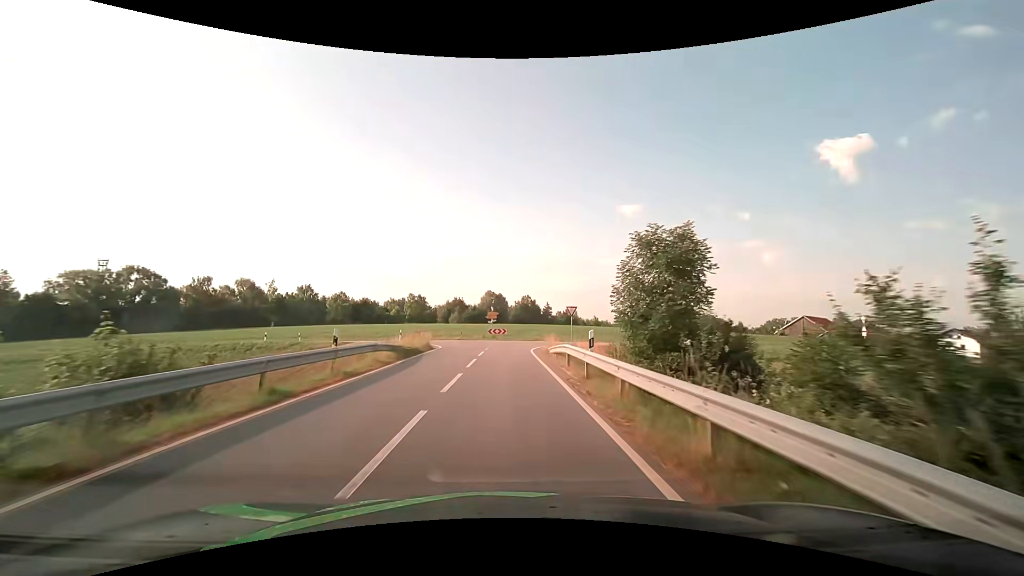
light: Day
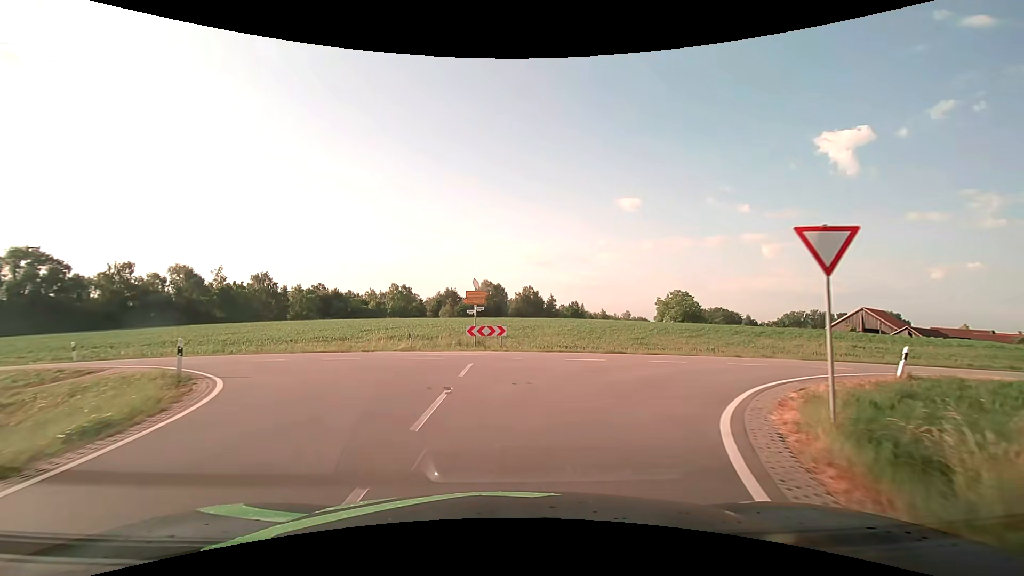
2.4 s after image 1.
(0.0, +27.4) m; +1°
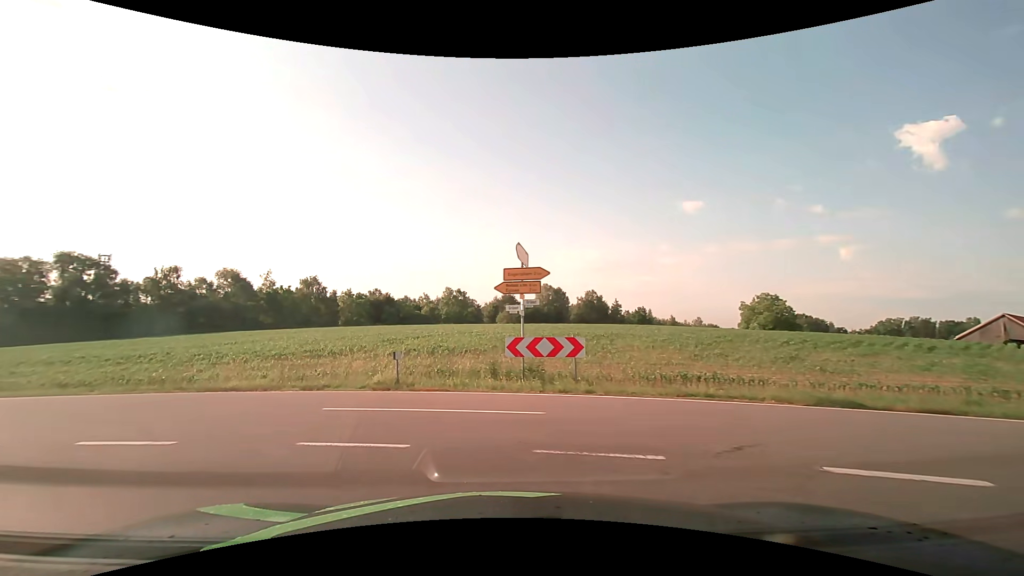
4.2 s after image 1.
(-0.3, +12.2) m; -7°
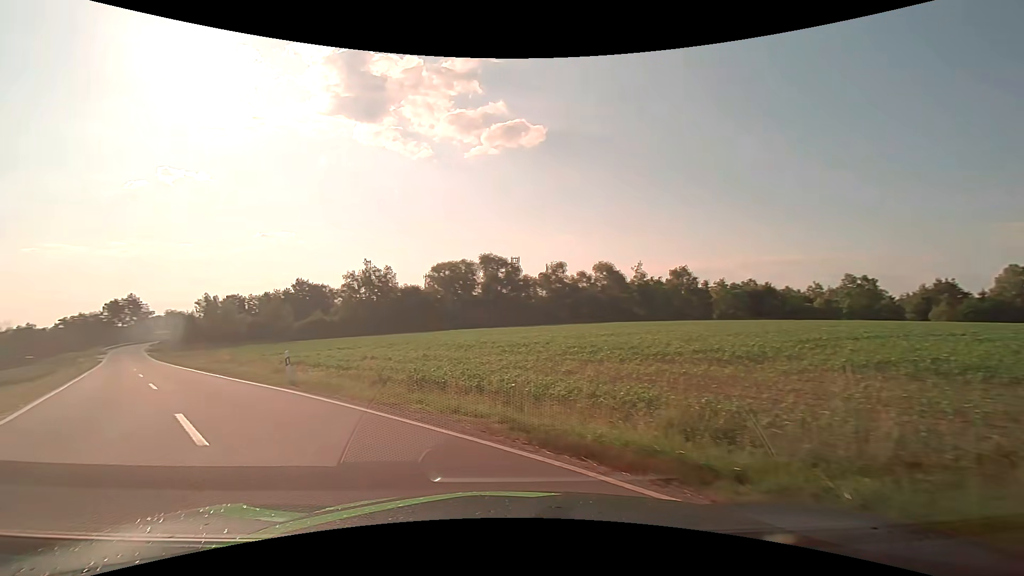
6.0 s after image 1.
(-2.9, +8.7) m; -41°
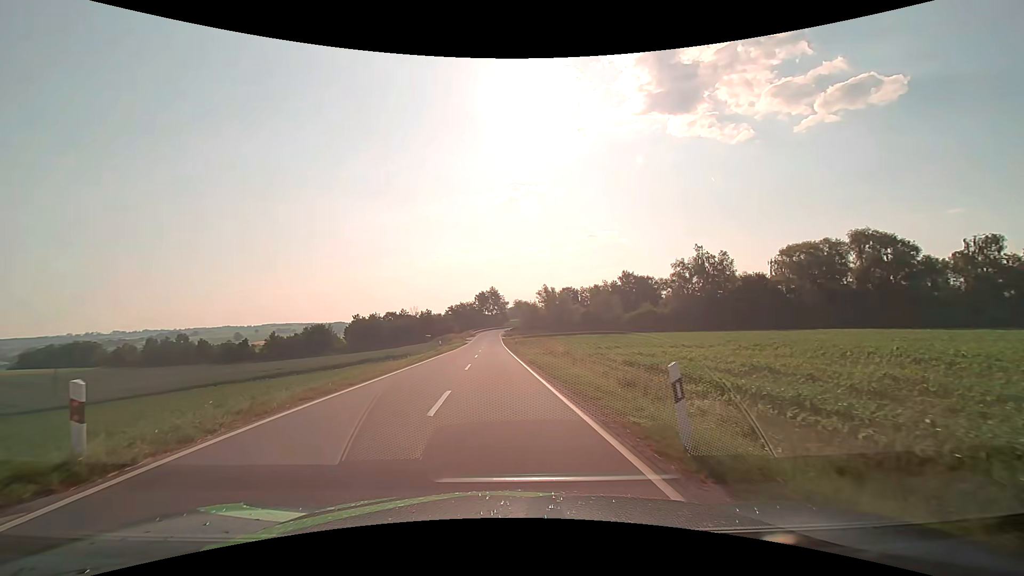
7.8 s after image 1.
(-4.2, +10.9) m; -36°
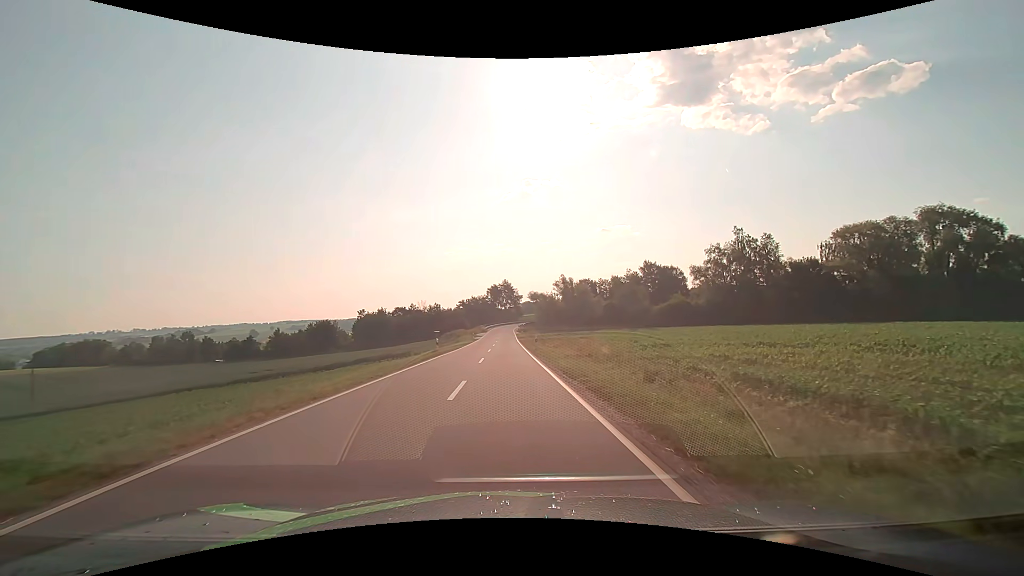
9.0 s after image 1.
(-0.2, +10.9) m; -1°
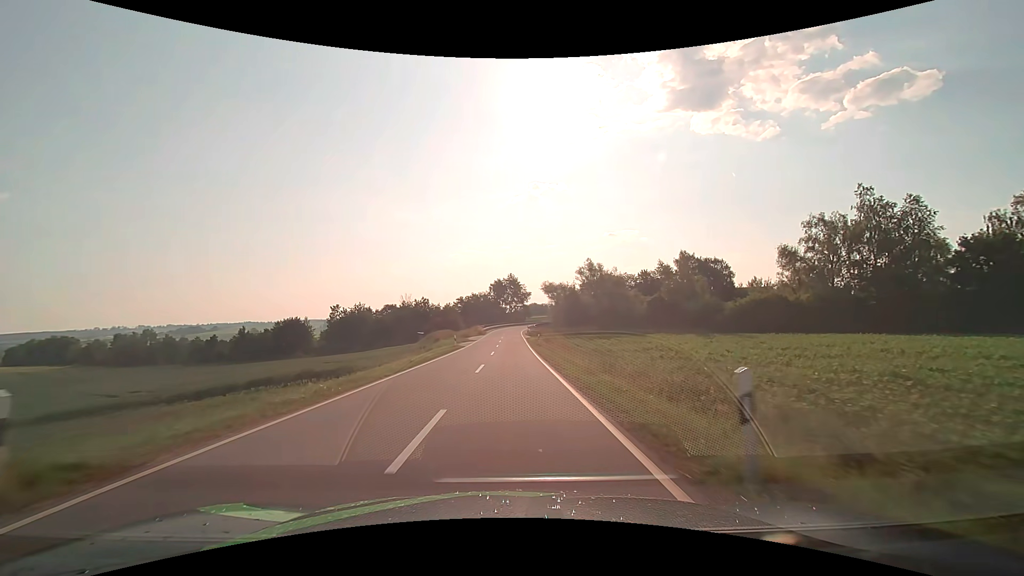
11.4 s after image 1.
(-0.2, +30.2) m; -1°
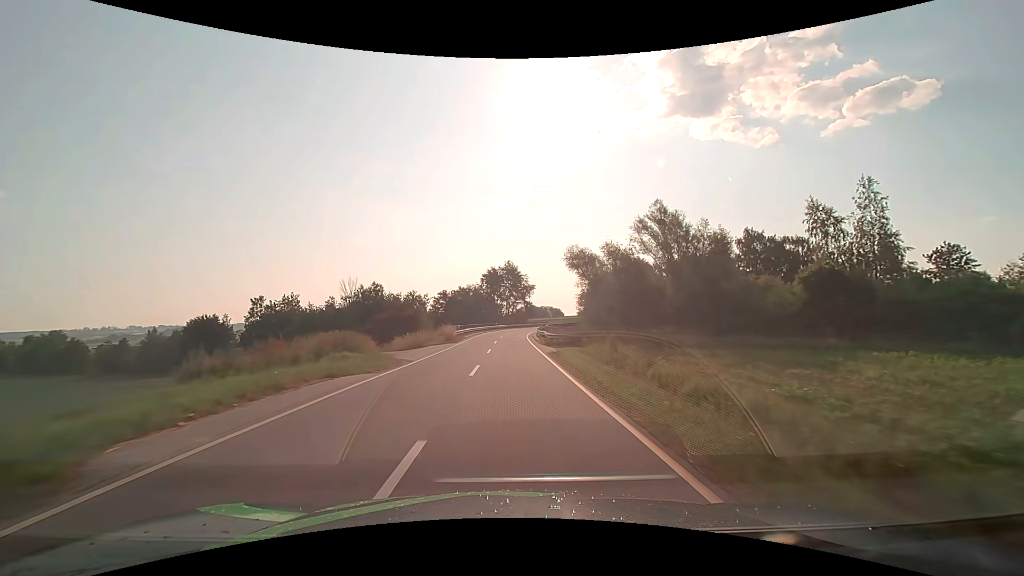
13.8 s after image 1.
(+0.1, +39.9) m; 0°
(0, +10) (0, +20) (0, +30) (0, +40) (0, +50) (+1, +60) (+2, +70) (+3, +80) (+4, +90) (+6, +100) m
